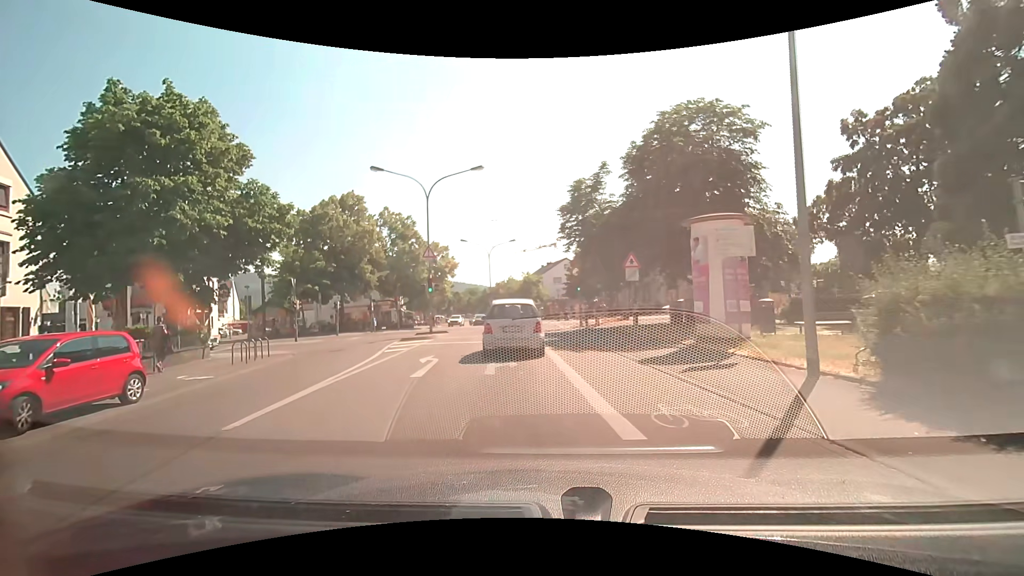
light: Day
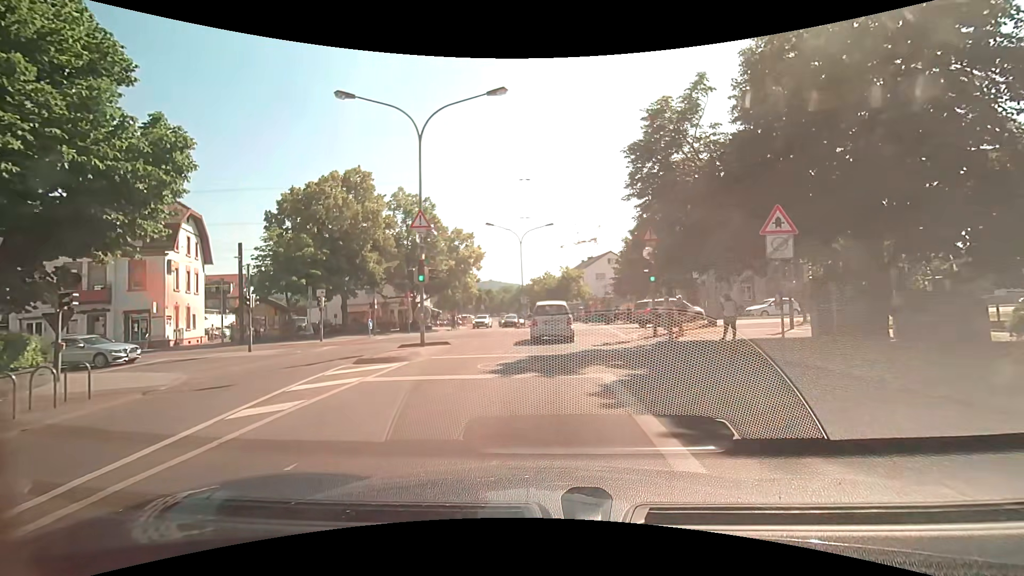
(-0.7, +10.7) m; -4°
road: tertiary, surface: asphalt
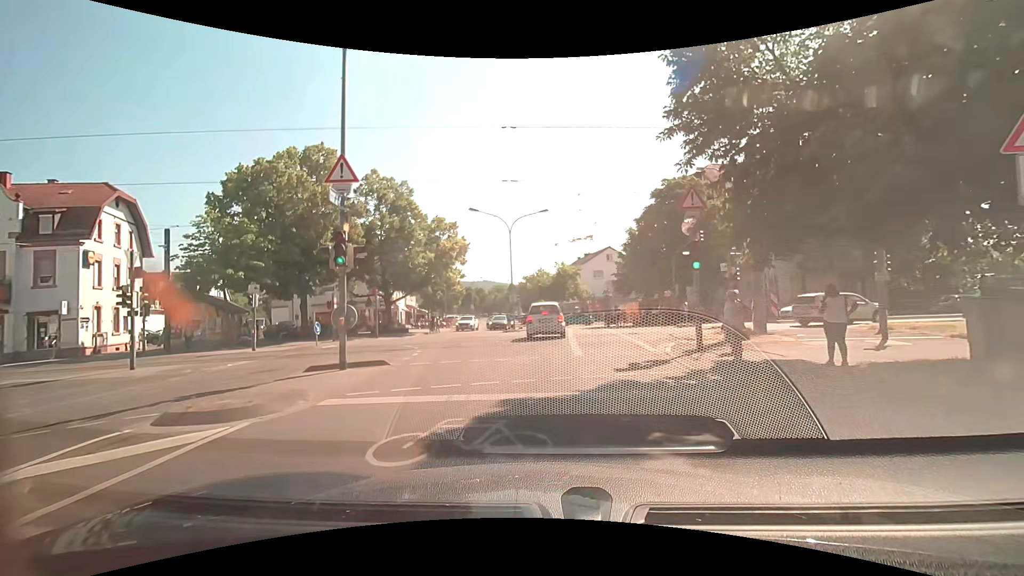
(0.0, +6.9) m; 0°
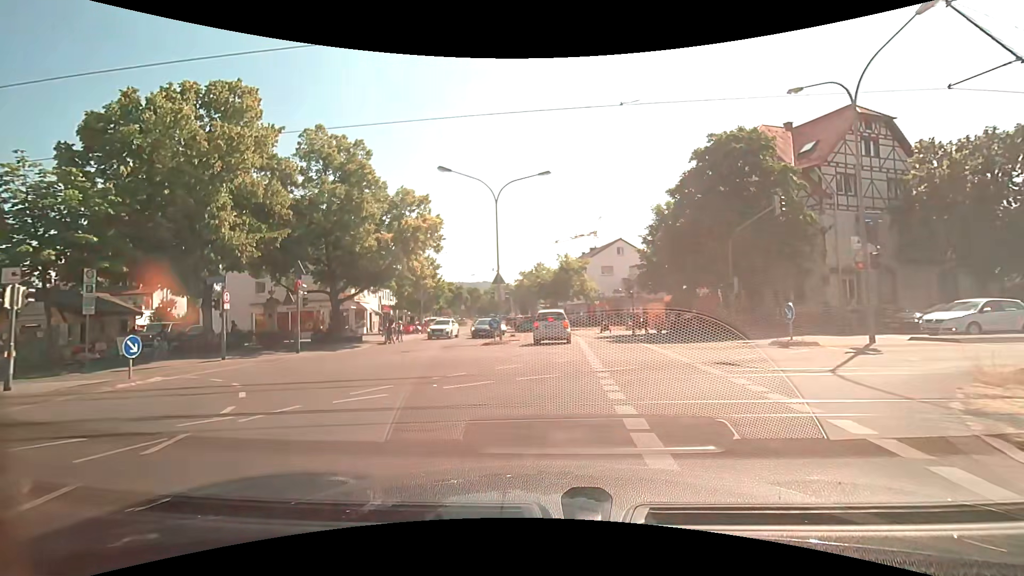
(0.0, +11.9) m; -1°
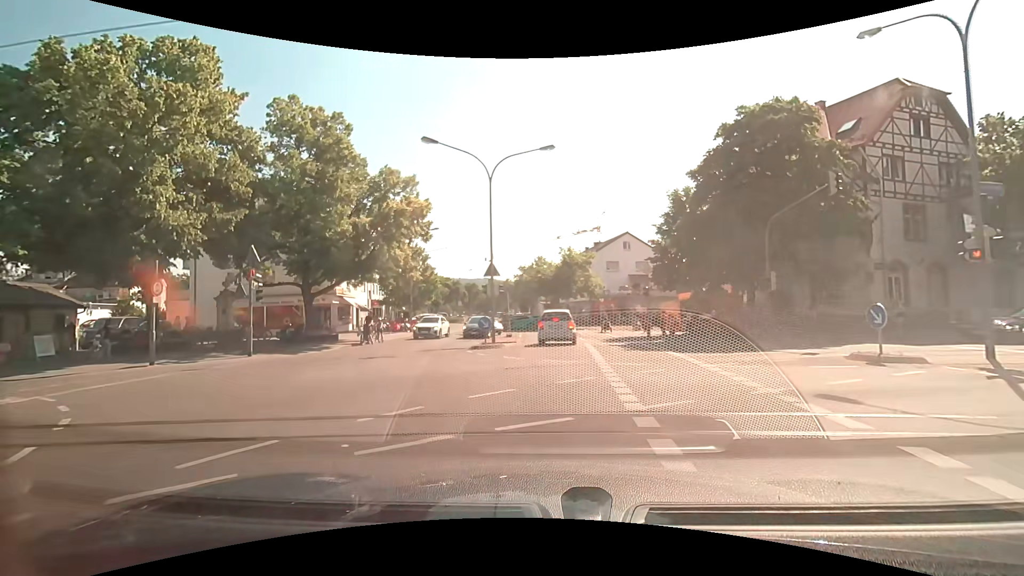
(0.0, +4.2) m; +1°
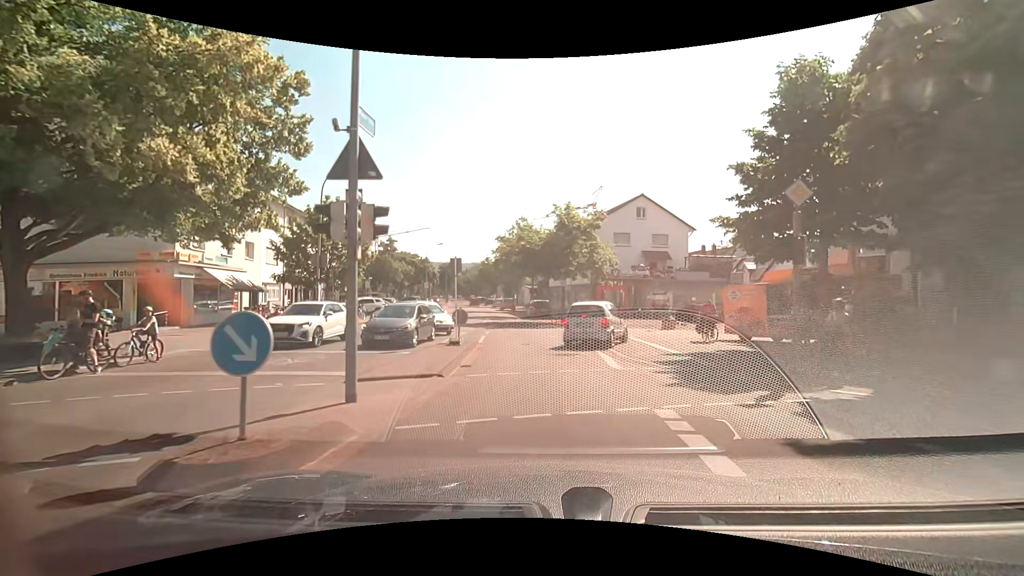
(0.0, +16.4) m; 0°
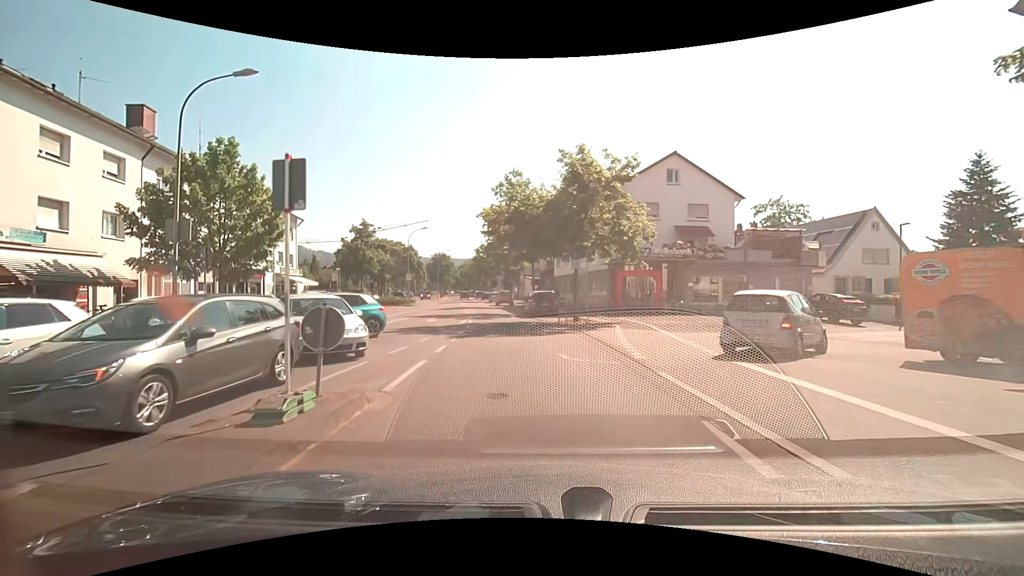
(+0.1, +11.3) m; -1°
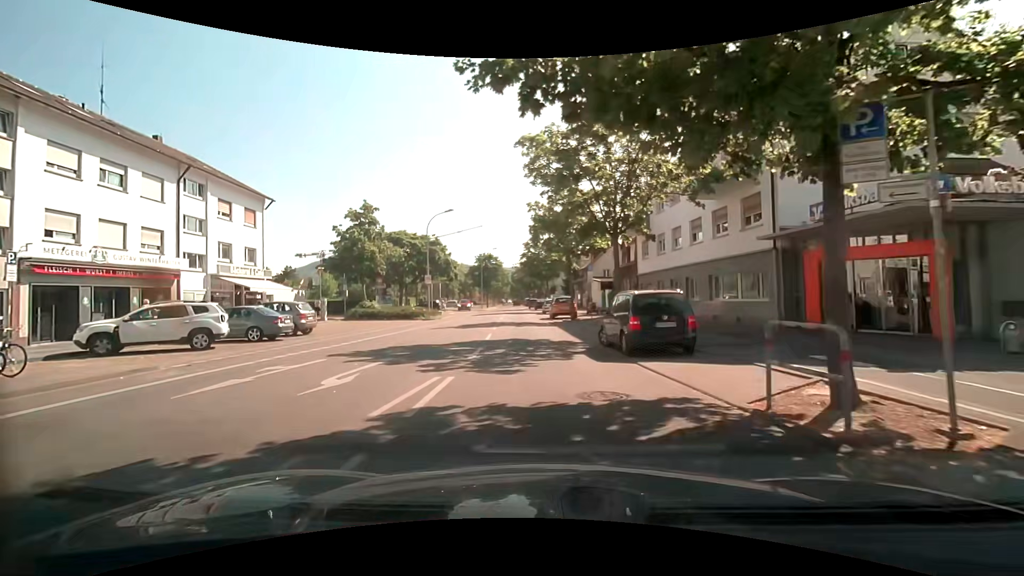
(-0.7, +18.4) m; -5°
(0, +10) (-1, +20) (-2, +30) (-3, +40) (-3, +50) (-4, +60) (-5, +70) (-6, +80) (-7, +90) (-7, +100) m
